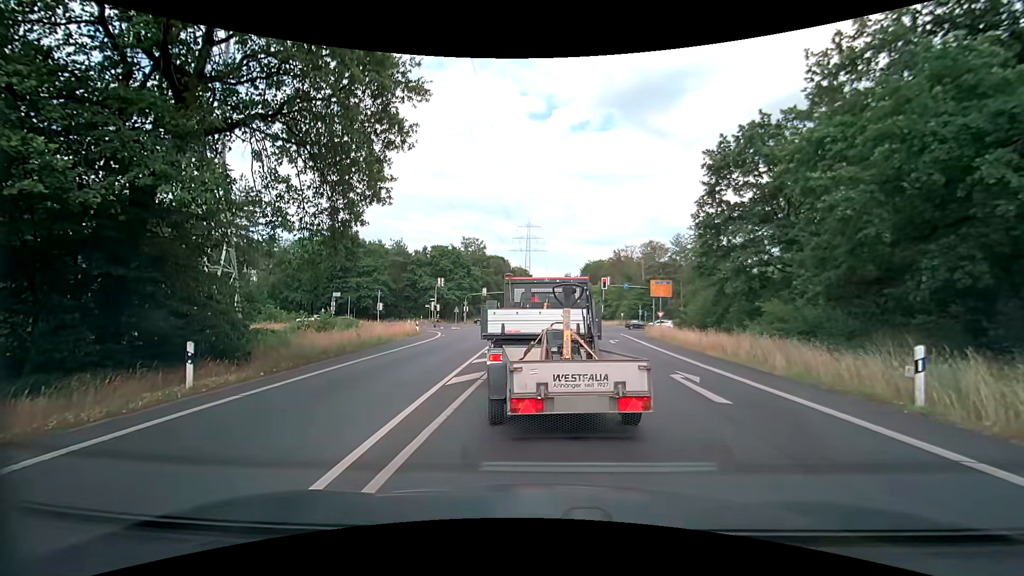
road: secondary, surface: asphalt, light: Day
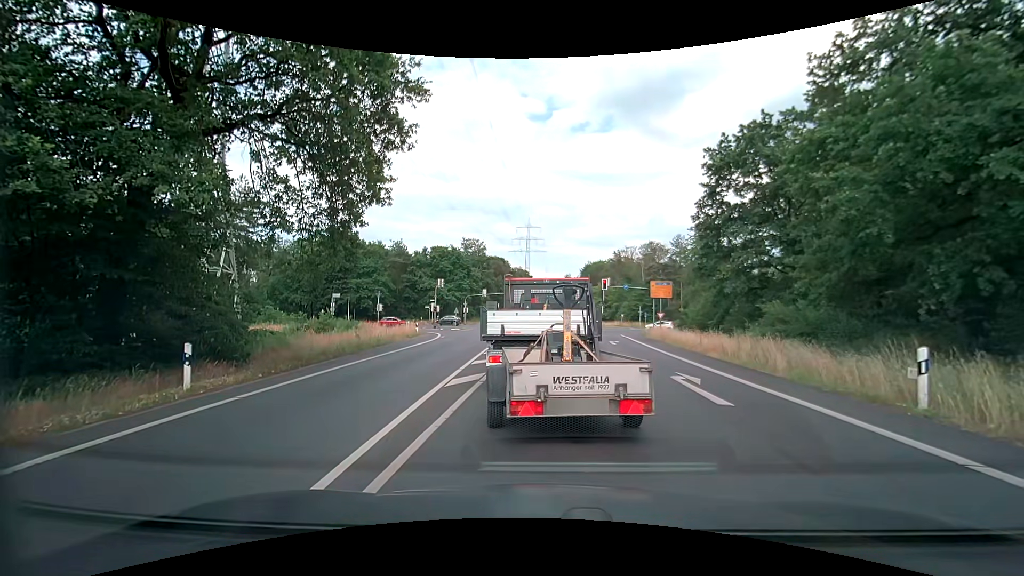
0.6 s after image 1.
(0.0, +0.1) m; 0°
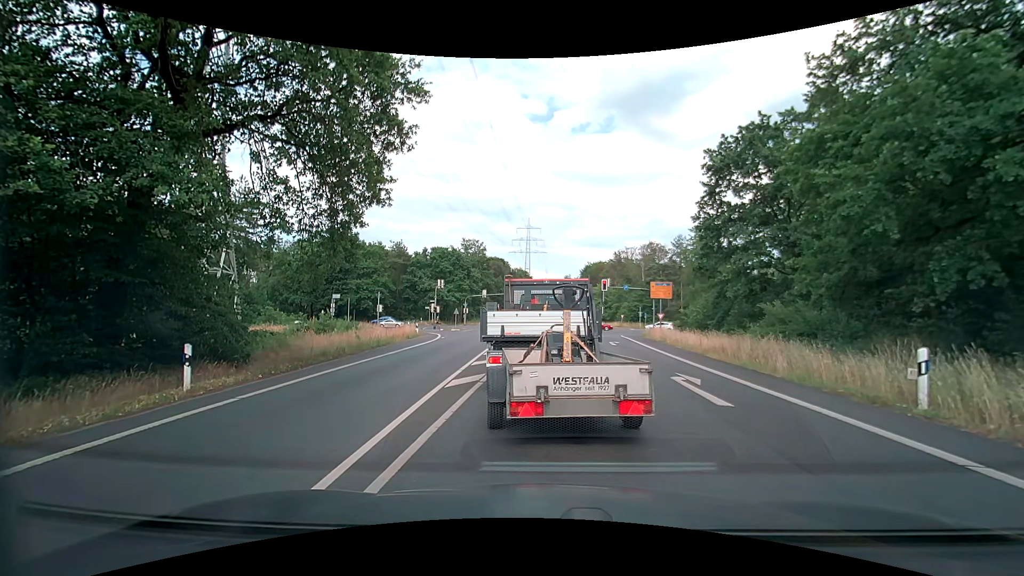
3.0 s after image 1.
(0.0, +0.1) m; 0°
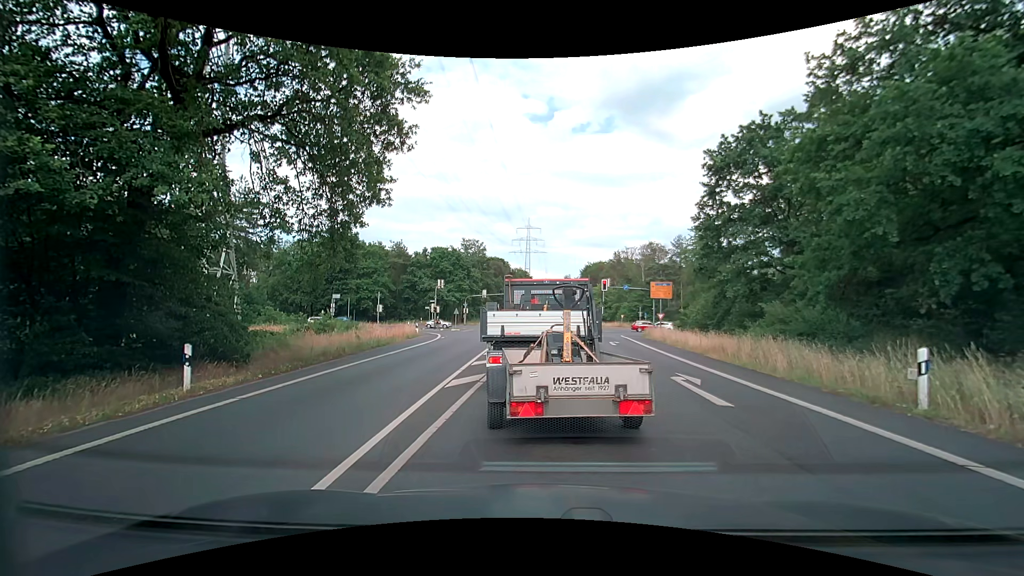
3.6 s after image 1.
(0.0, 0.0) m; 0°
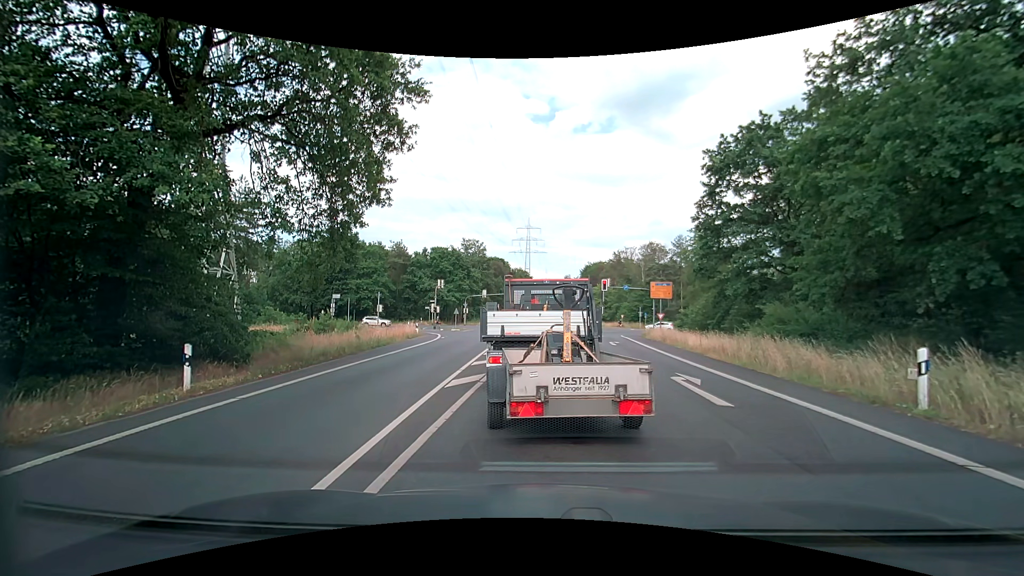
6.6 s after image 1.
(0.0, 0.0) m; 0°
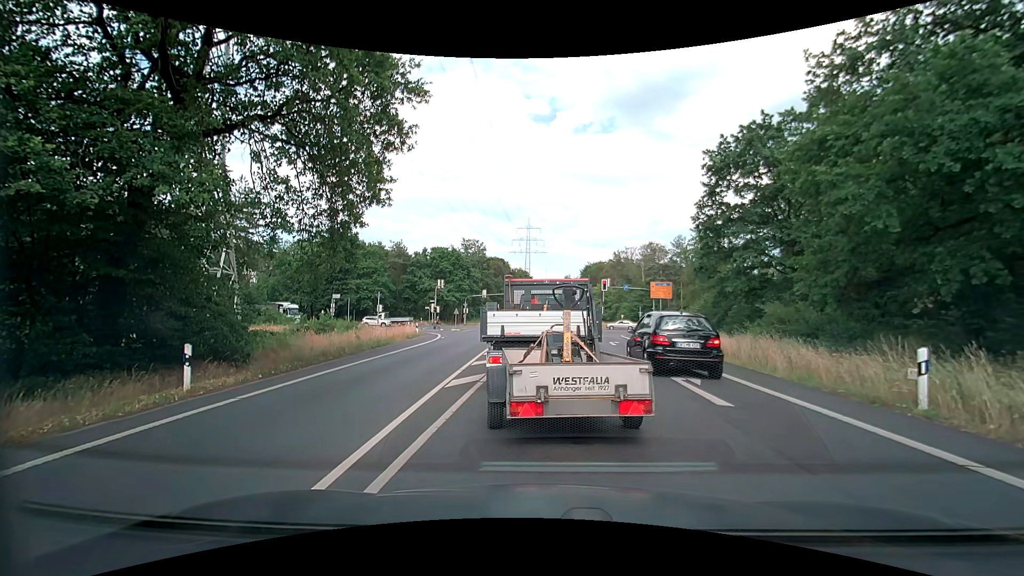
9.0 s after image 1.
(0.0, 0.0) m; 0°
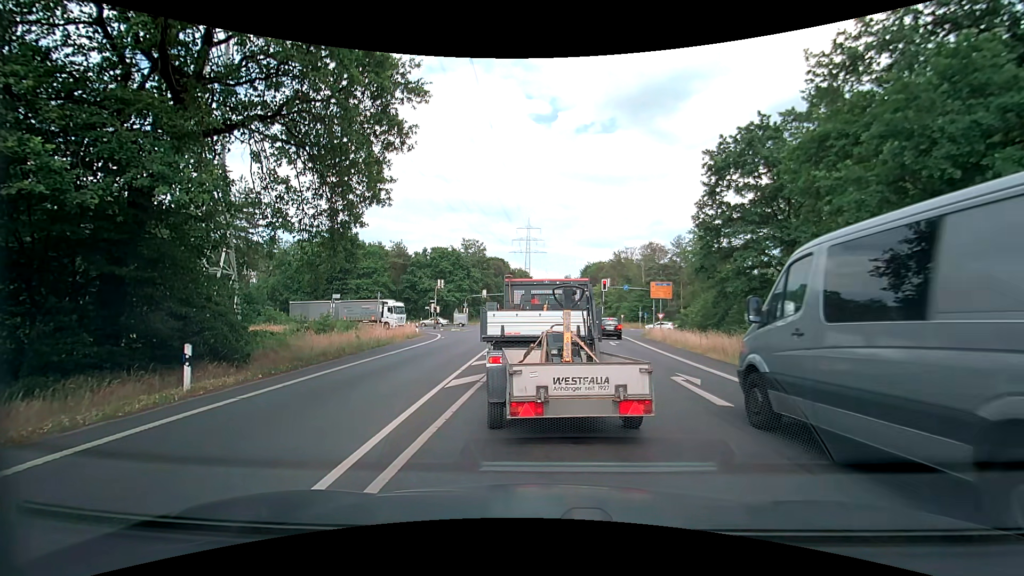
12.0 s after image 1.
(0.0, 0.0) m; 0°
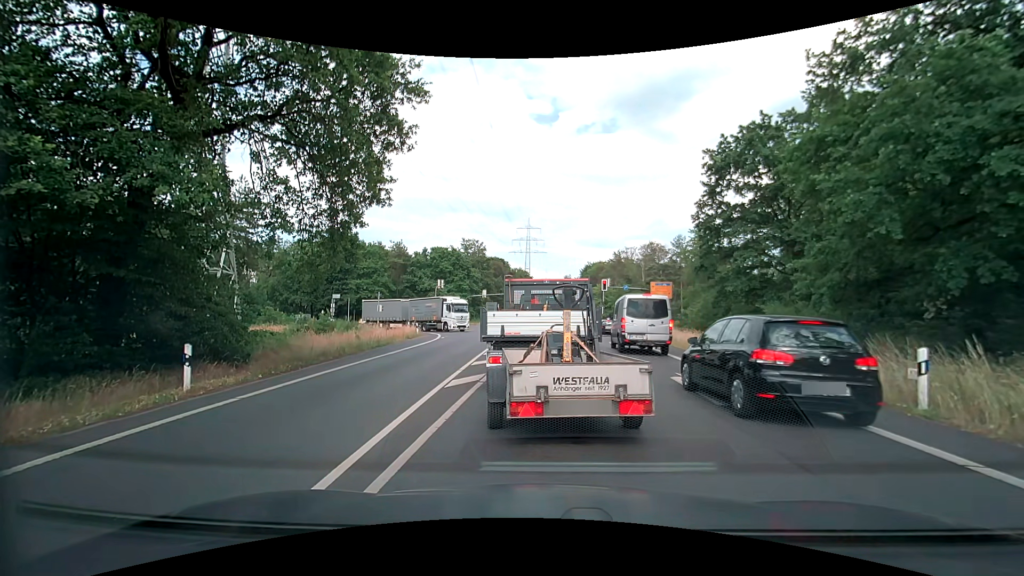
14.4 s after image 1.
(0.0, 0.0) m; 0°
